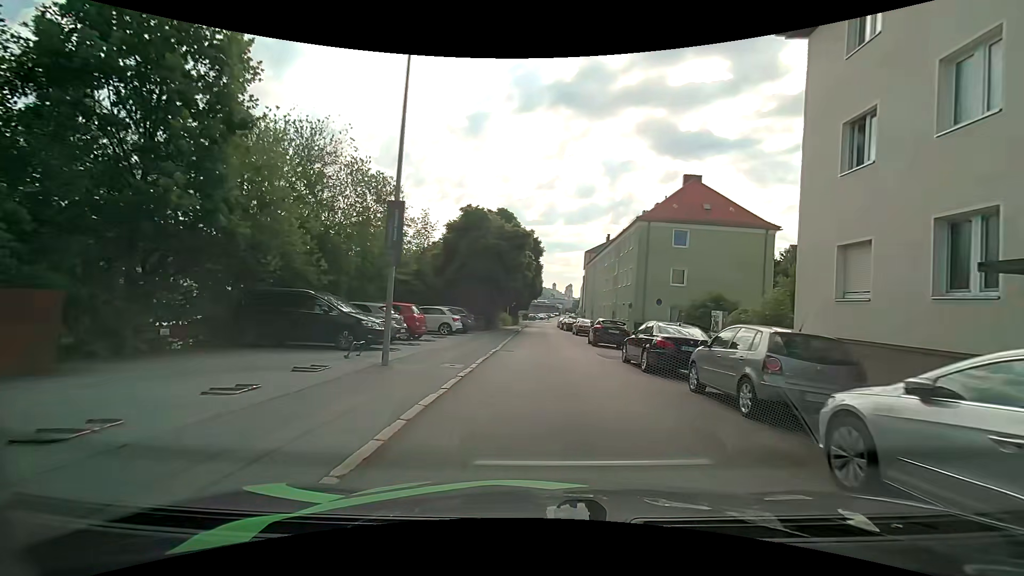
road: residential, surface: asphalt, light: Day
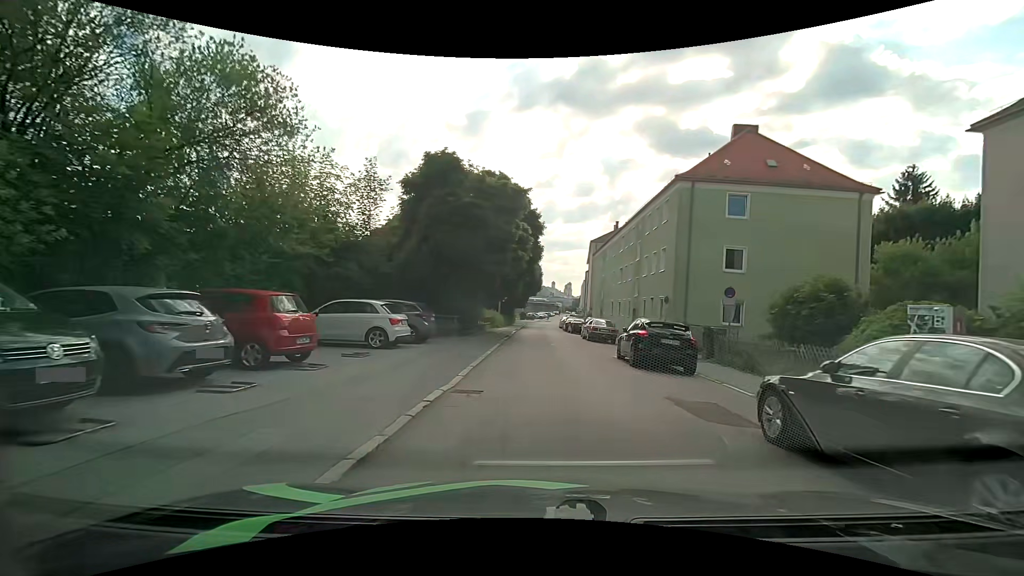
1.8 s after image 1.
(0.0, +10.5) m; +1°
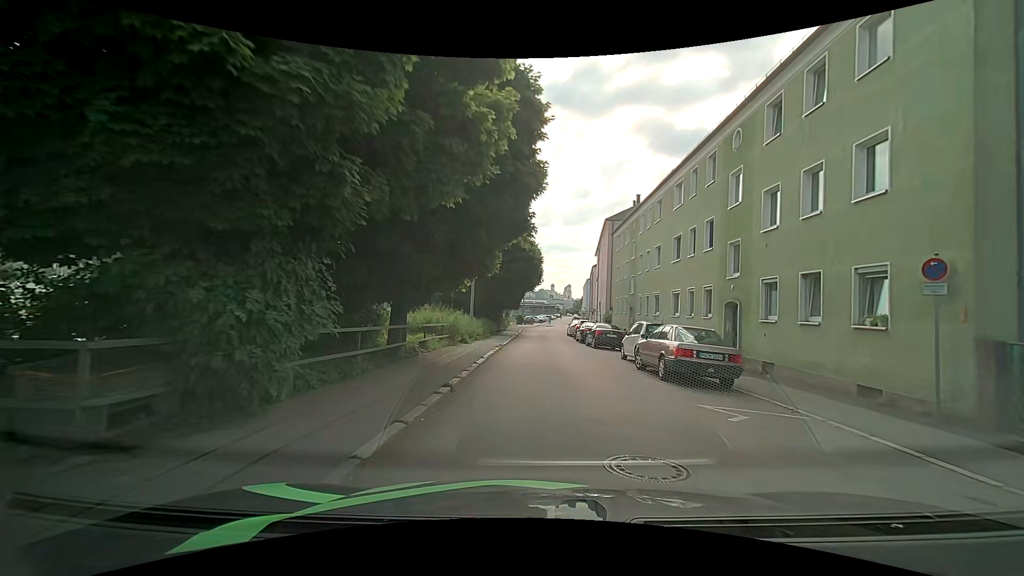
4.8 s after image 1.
(-0.2, +17.8) m; -1°
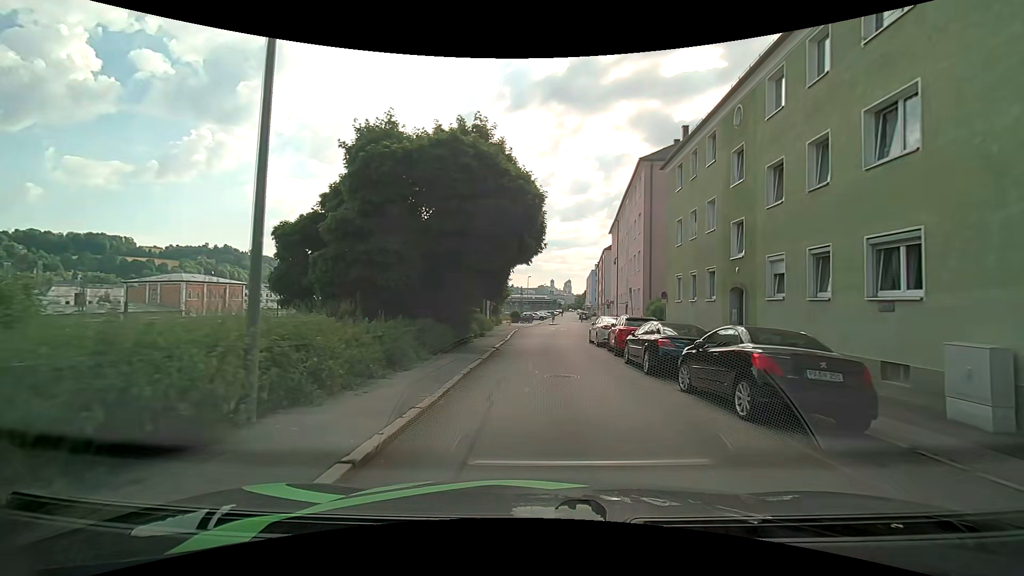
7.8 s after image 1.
(+0.2, +19.6) m; 0°
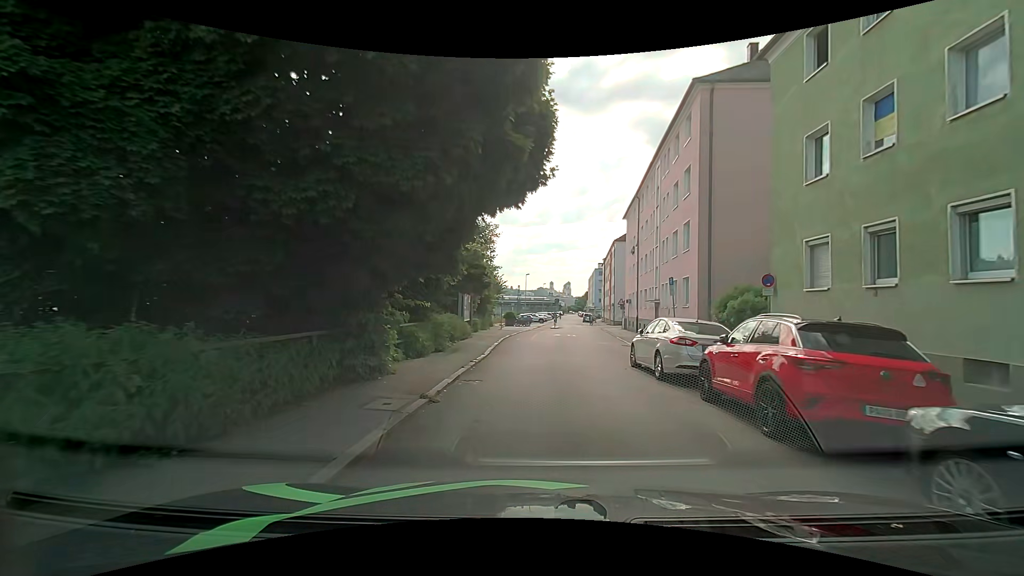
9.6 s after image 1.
(+0.1, +12.2) m; 0°
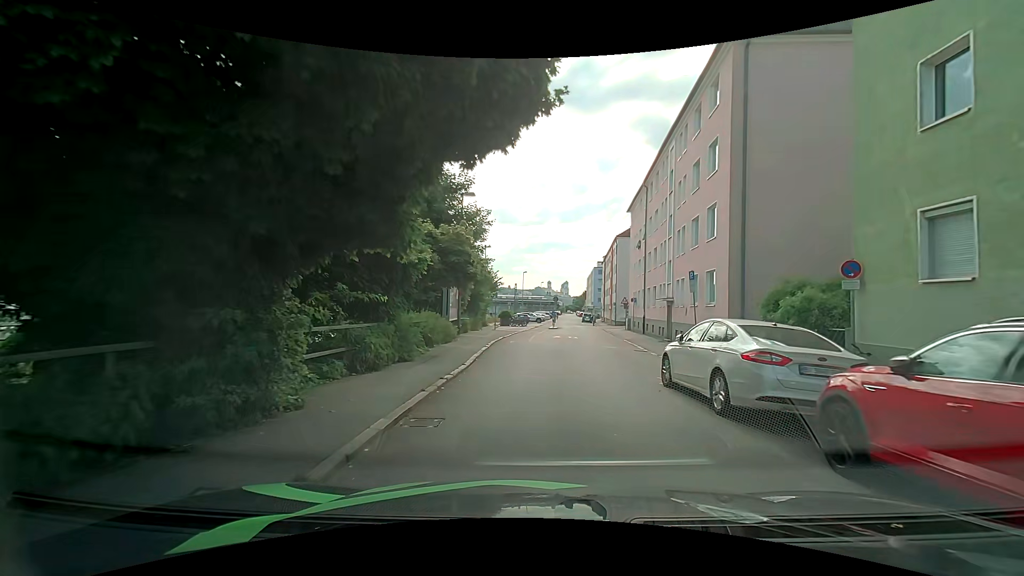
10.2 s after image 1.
(0.0, +4.0) m; 0°
